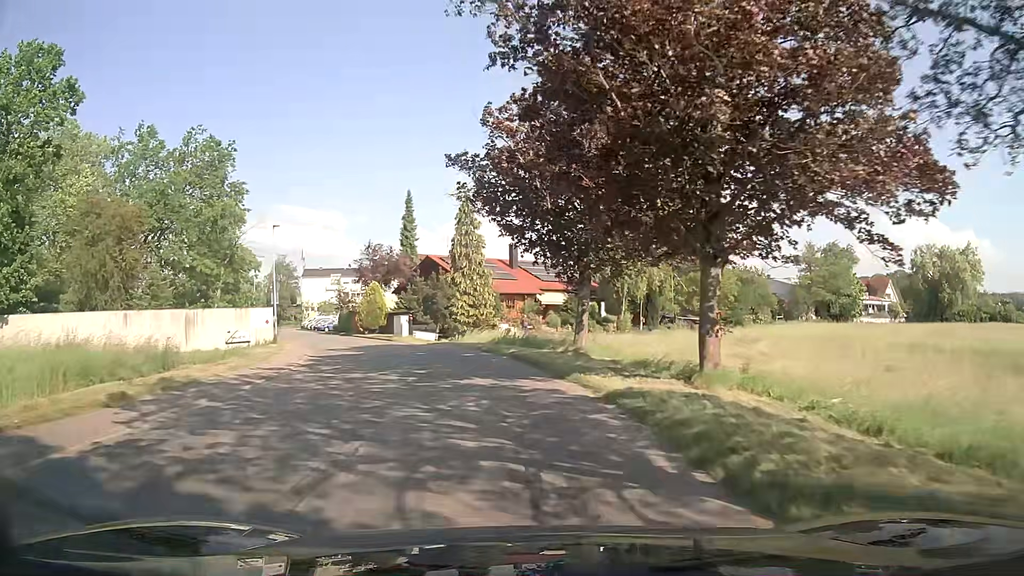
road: unclassified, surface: asphalt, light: Day
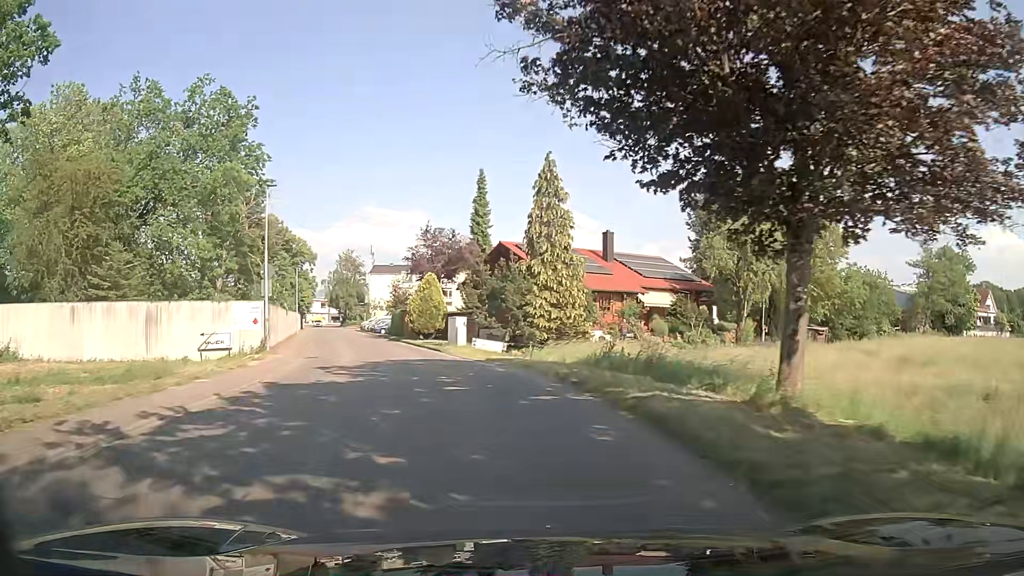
(-0.7, +12.2) m; -7°
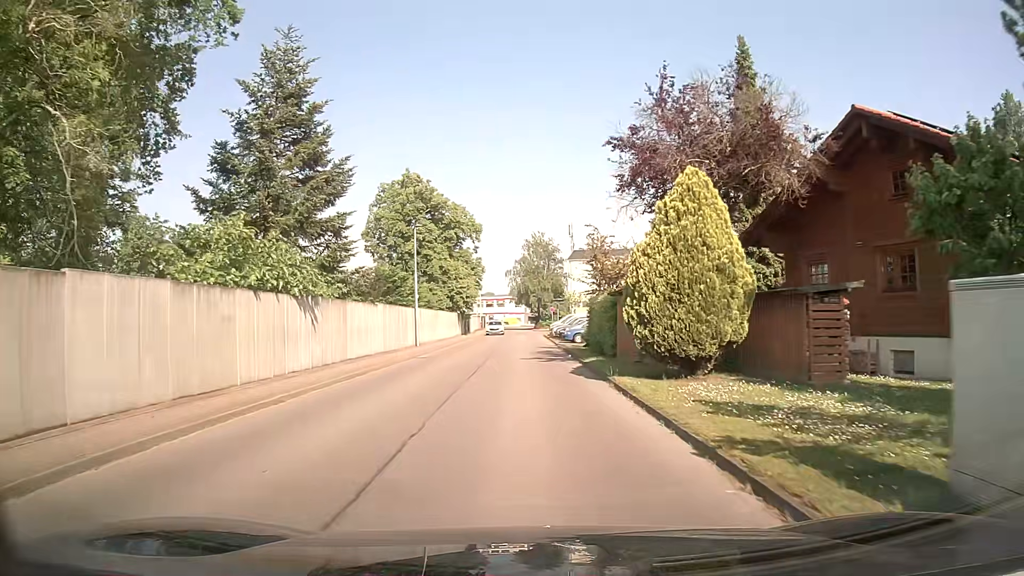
(-5.1, +29.3) m; -18°
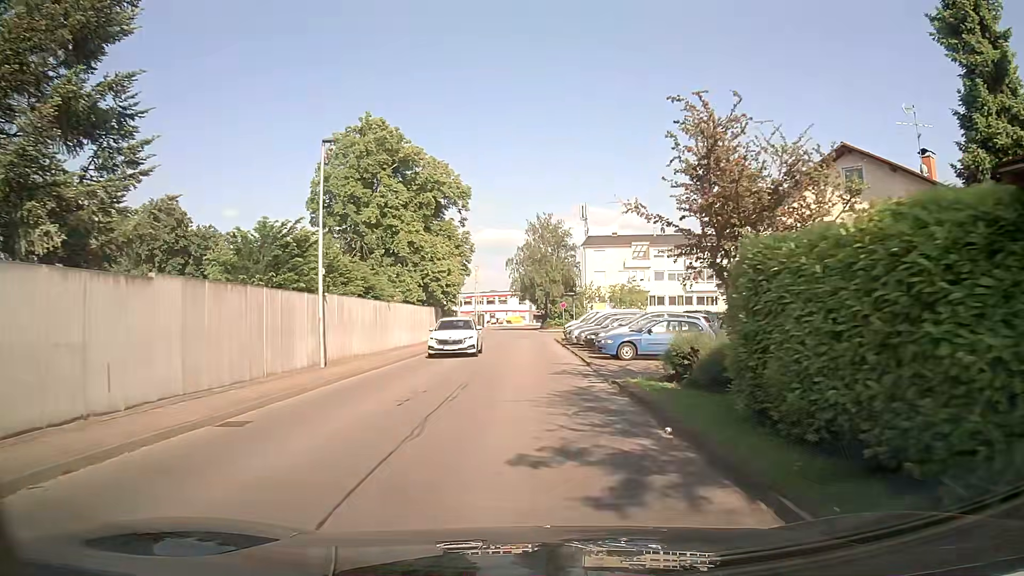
(-0.2, +17.6) m; 0°
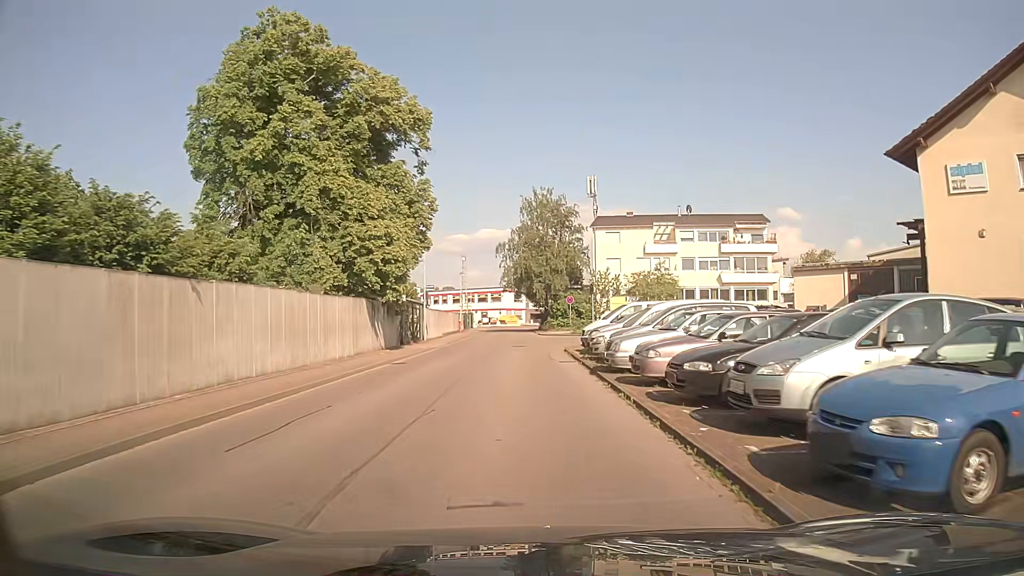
(-0.1, +17.3) m; 0°
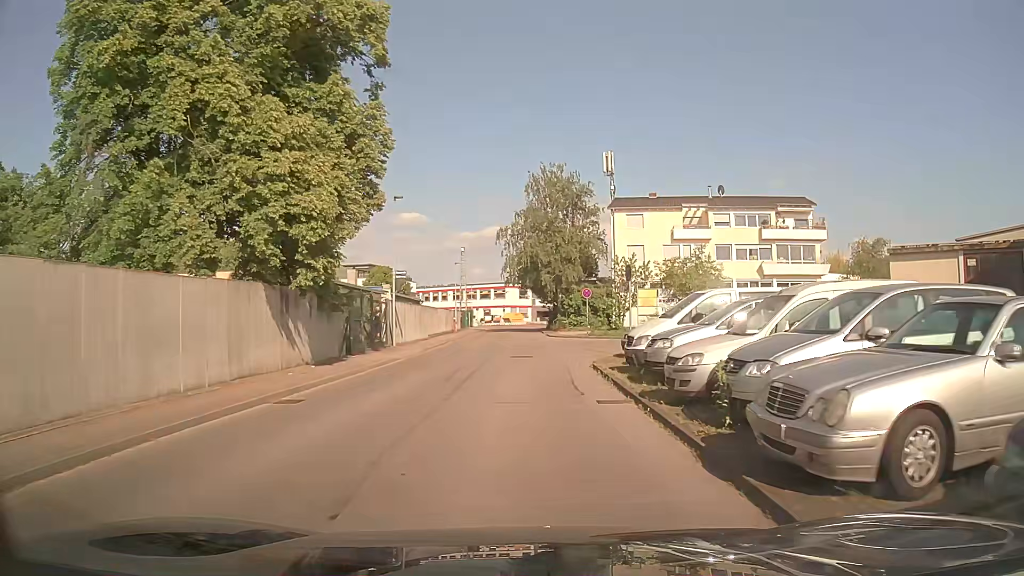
(0.0, +10.6) m; 0°
(0, +10) (0, +20) (0, +30) (0, +40) (0, +50) (-1, +60) (-1, +70) (-1, +80) (-2, +90) (-2, +100) m
